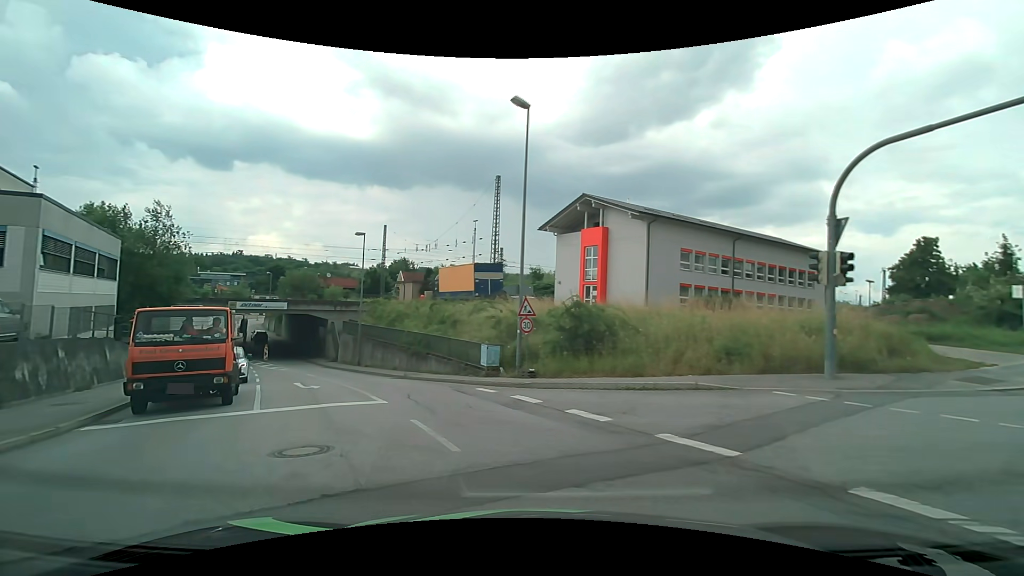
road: tertiary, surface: asphalt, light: Day
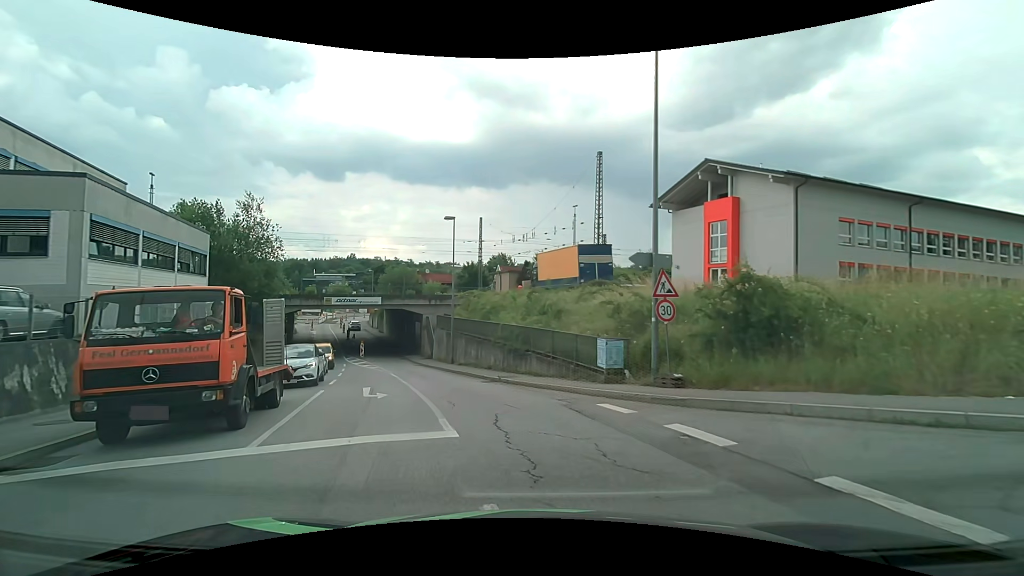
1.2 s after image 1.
(-0.7, +5.2) m; -13°
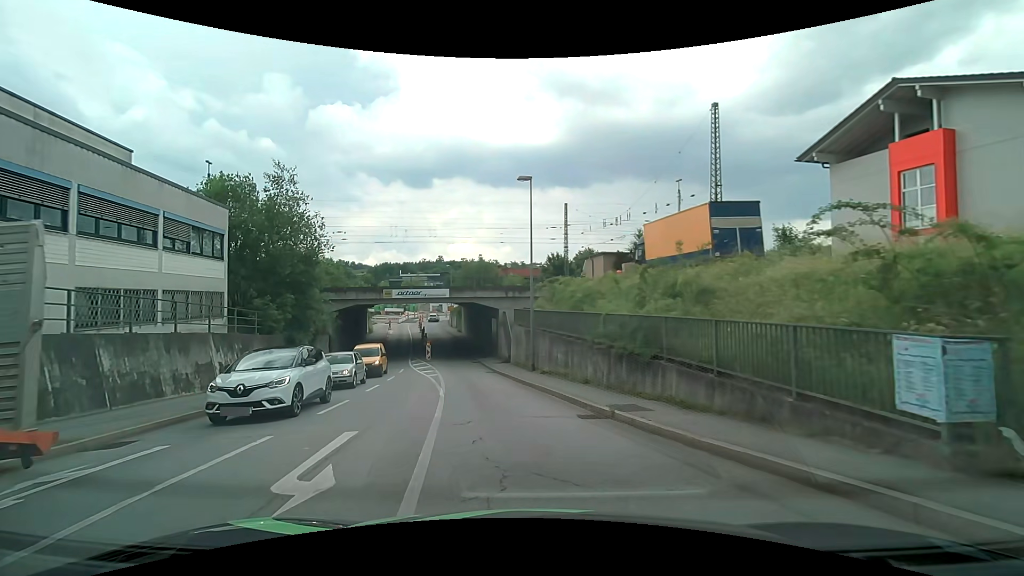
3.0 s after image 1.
(-0.6, +9.0) m; -11°
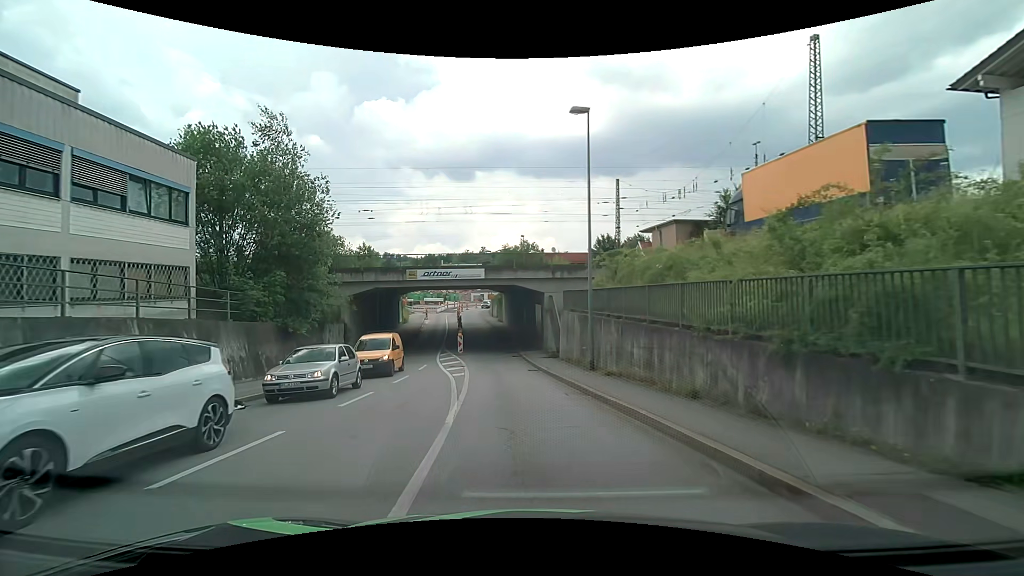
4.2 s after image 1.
(-0.3, +6.7) m; -4°
